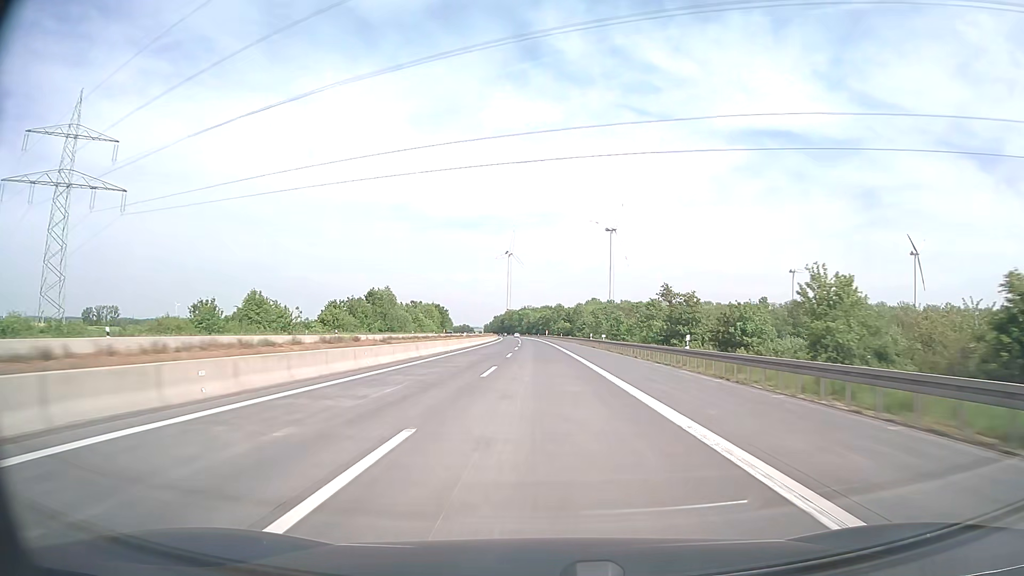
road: motorway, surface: asphalt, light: Day
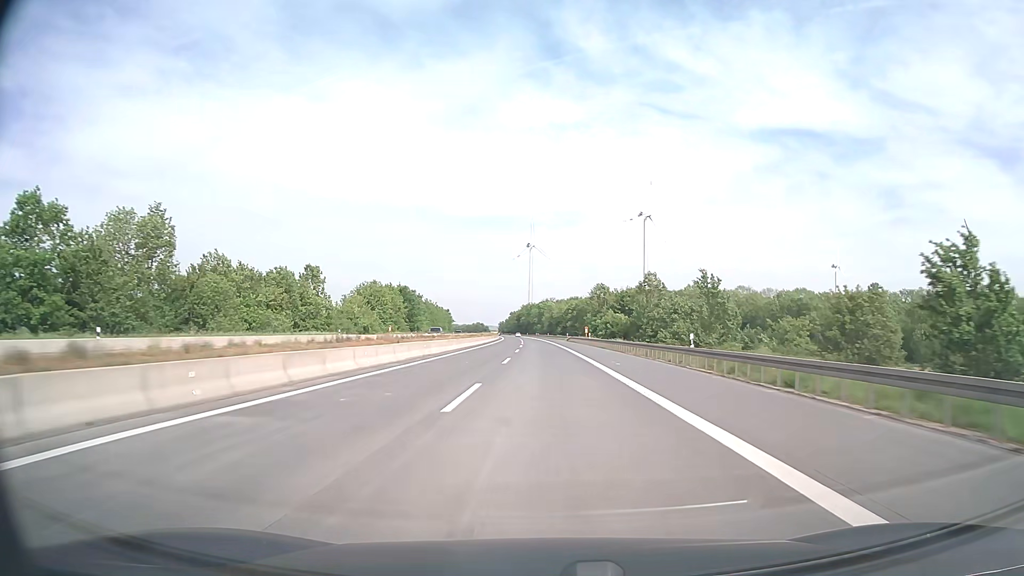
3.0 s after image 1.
(-1.5, +99.2) m; -2°
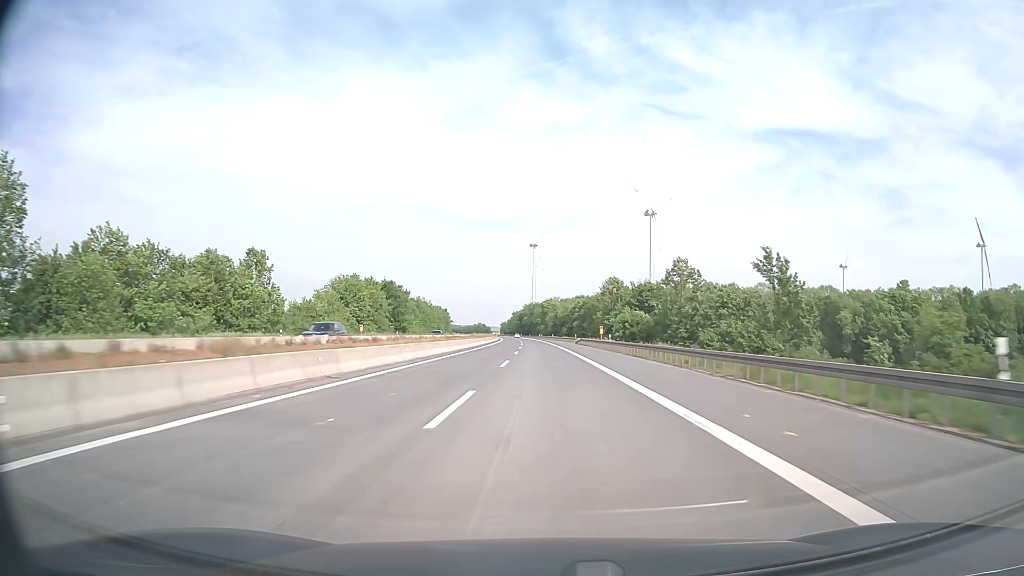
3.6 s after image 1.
(-0.1, +19.8) m; 0°
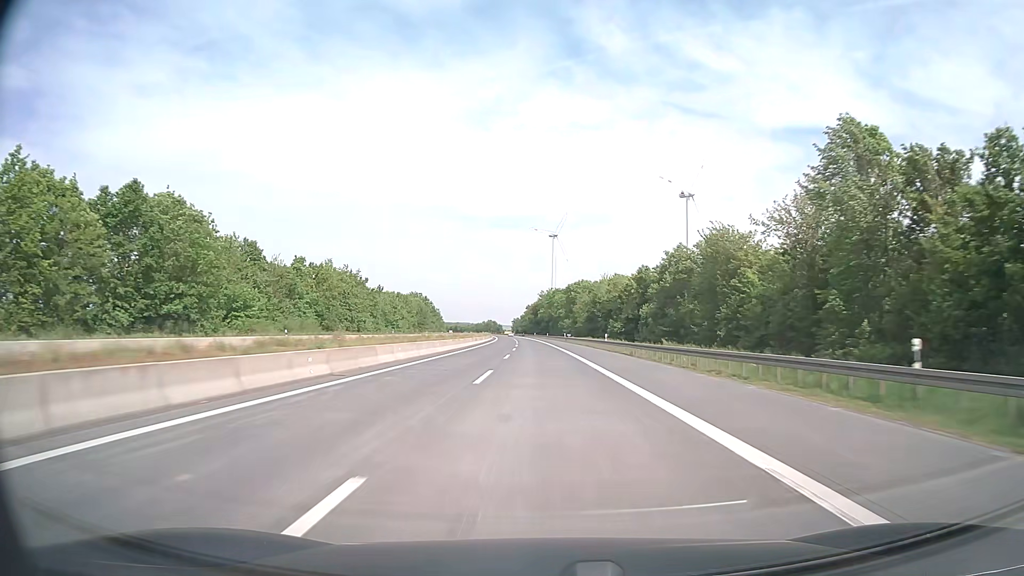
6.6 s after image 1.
(-1.5, +99.0) m; -2°
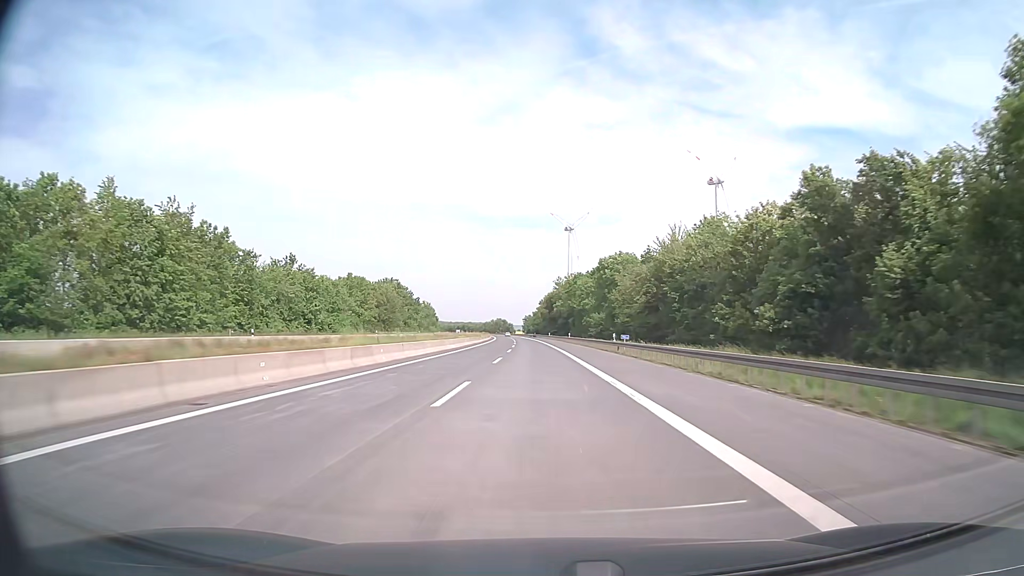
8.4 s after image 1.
(-0.6, +59.4) m; -1°
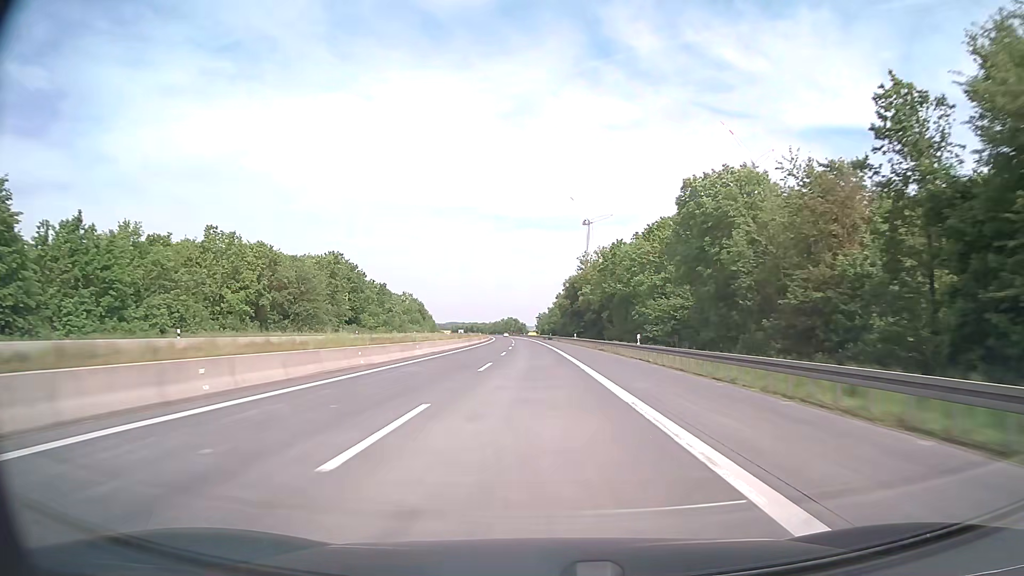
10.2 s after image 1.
(-0.6, +59.5) m; -1°
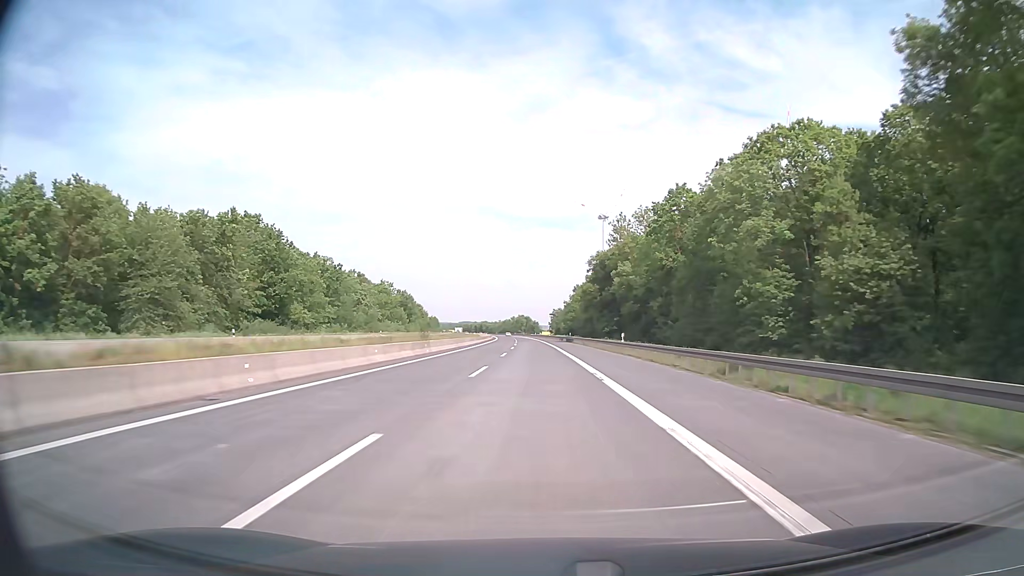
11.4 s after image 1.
(-0.4, +39.7) m; -1°
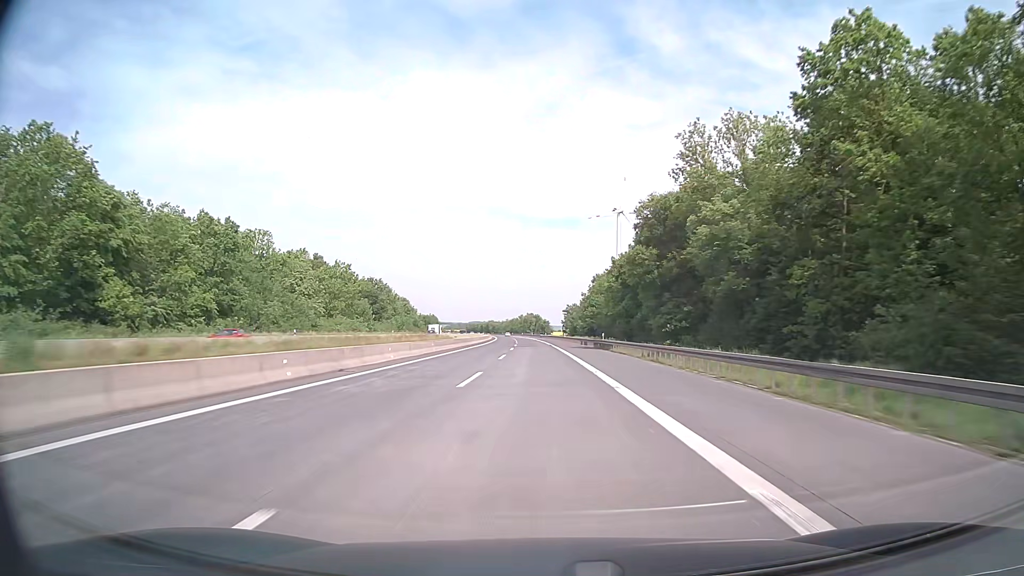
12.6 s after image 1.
(-0.4, +39.7) m; -1°
(0, +10) (0, +20) (0, +30) (0, +40) (0, +50) (-1, +60) (-1, +70) (-1, +80) (-1, +90) (-2, +100) m
